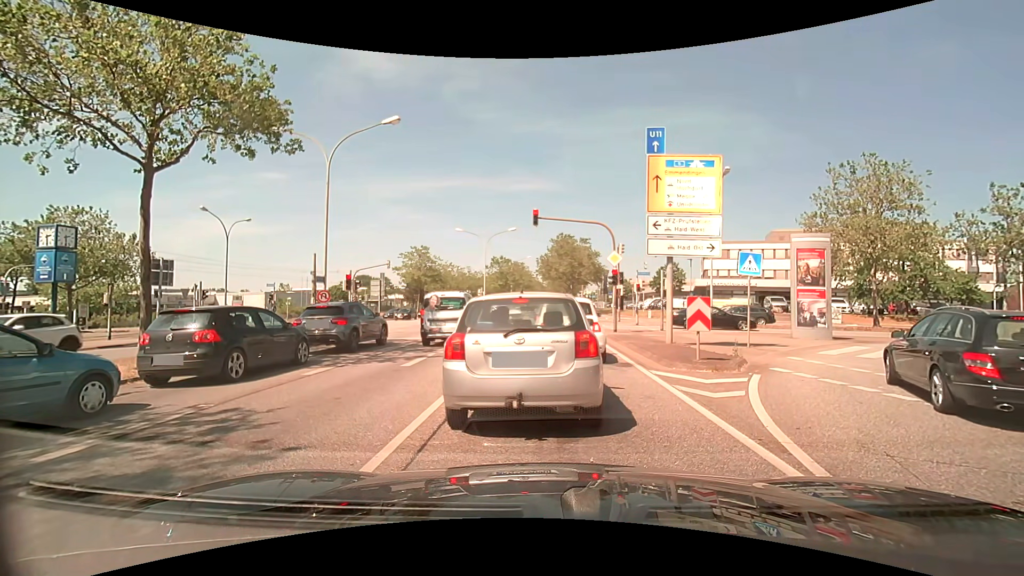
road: primary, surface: asphalt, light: Day
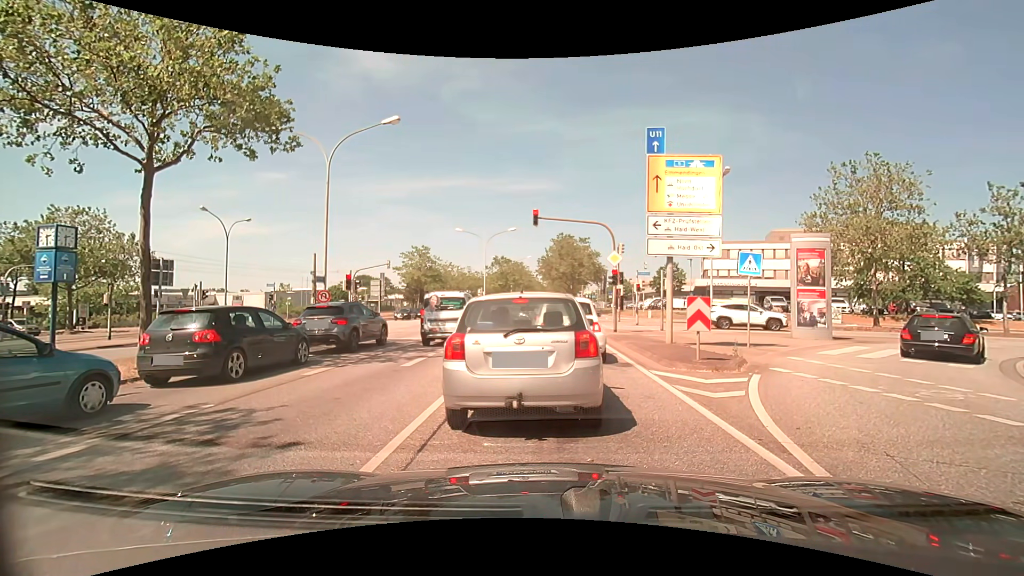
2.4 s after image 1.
(0.0, 0.0) m; 0°
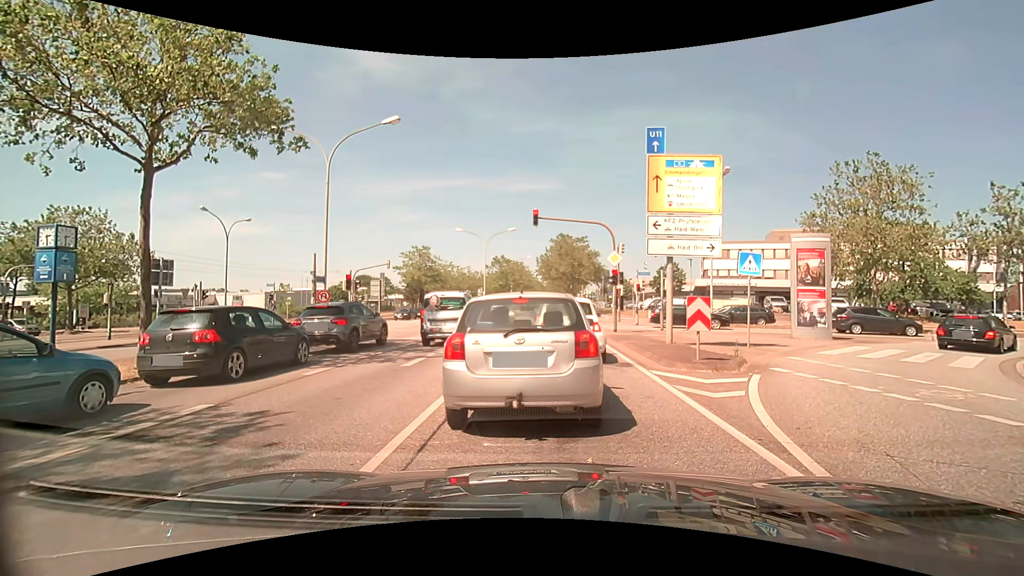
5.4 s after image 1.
(0.0, 0.0) m; 0°
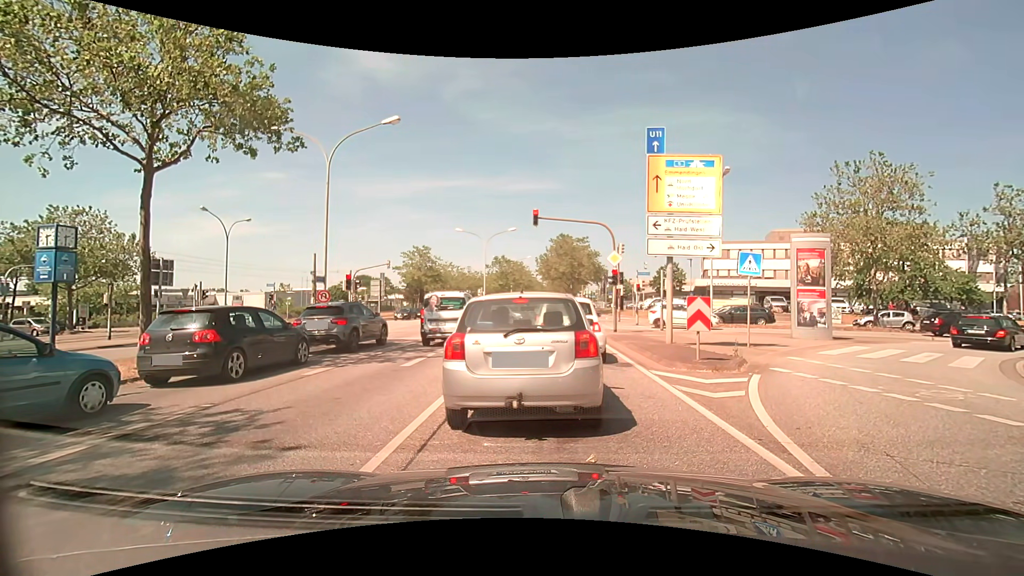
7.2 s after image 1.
(0.0, 0.0) m; 0°
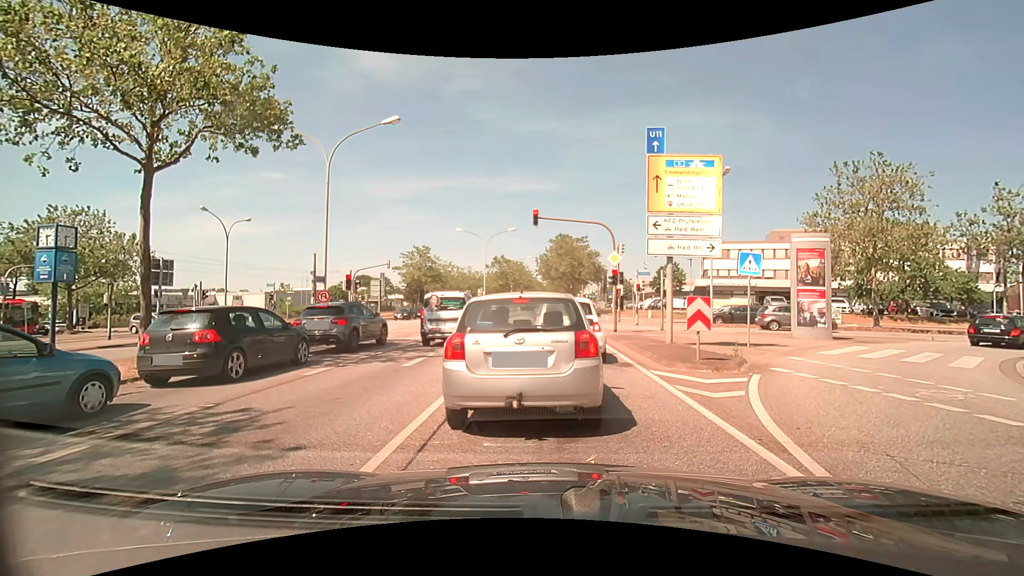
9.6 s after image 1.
(0.0, 0.0) m; 0°
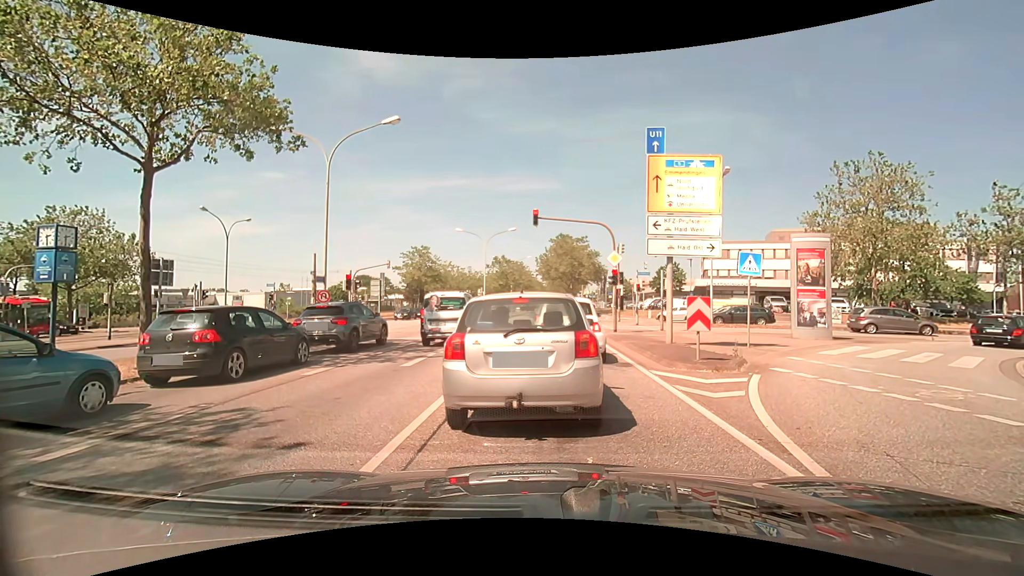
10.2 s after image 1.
(0.0, 0.0) m; 0°
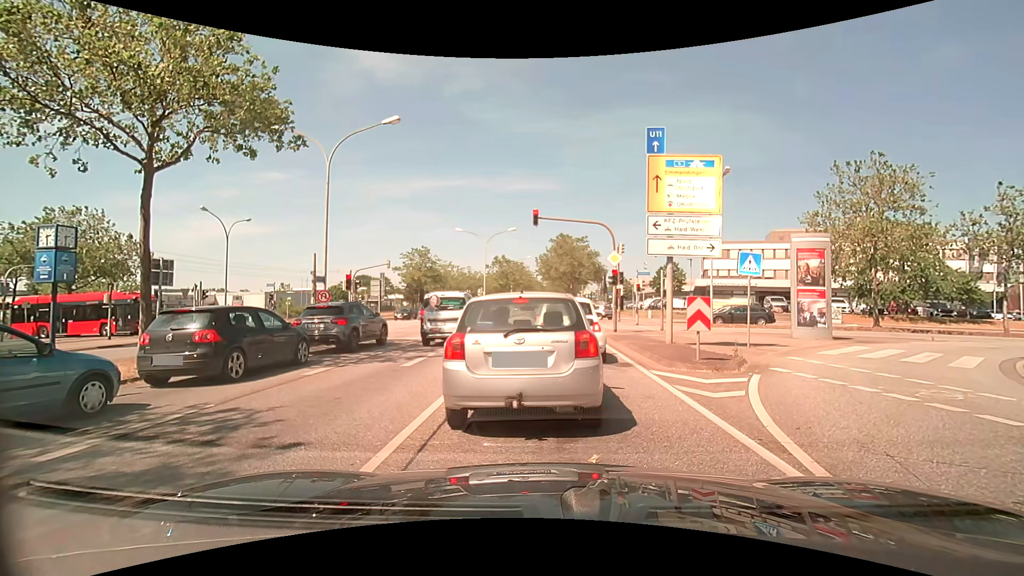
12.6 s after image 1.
(0.0, 0.0) m; 0°
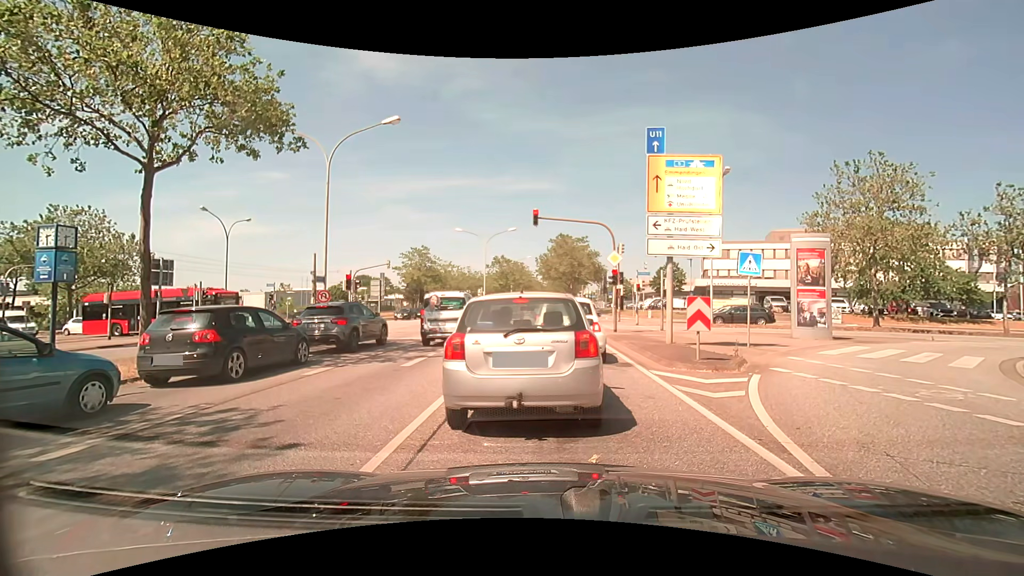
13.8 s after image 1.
(0.0, 0.0) m; 0°
(0, +10) (0, +20) (+1, +30) (+1, +40) (+1, +50) (+1, +60) (+1, +70) (+2, +80) (+2, +90) (+2, +100) m
